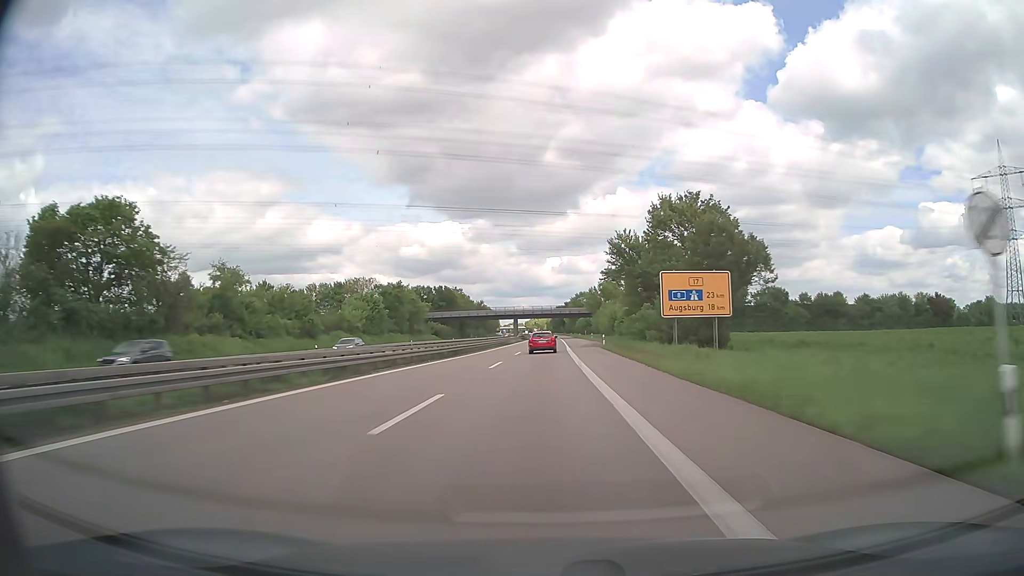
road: trunk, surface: asphalt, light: Day
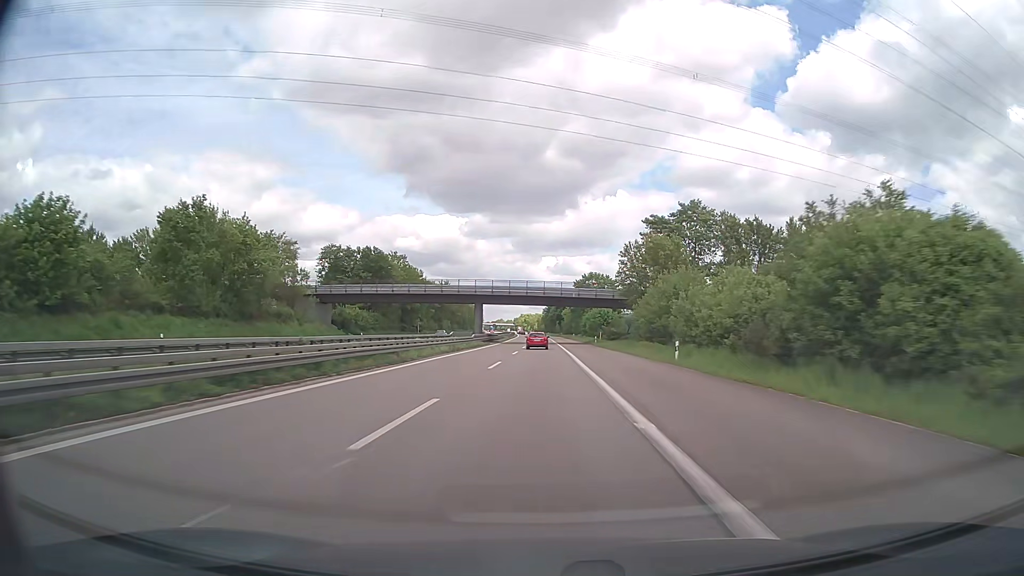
(+1.2, +73.4) m; +1°
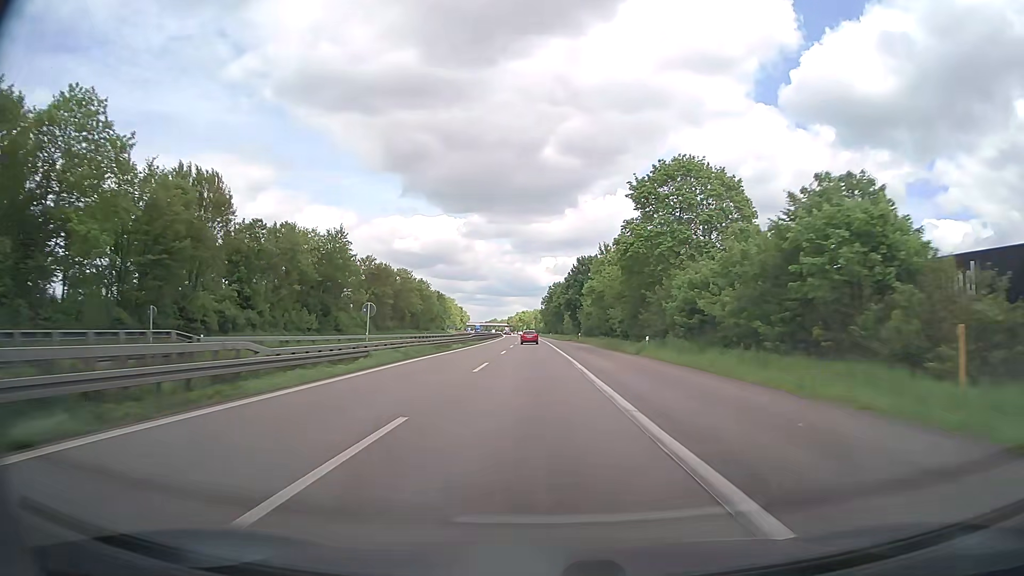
(+0.2, +93.3) m; +1°
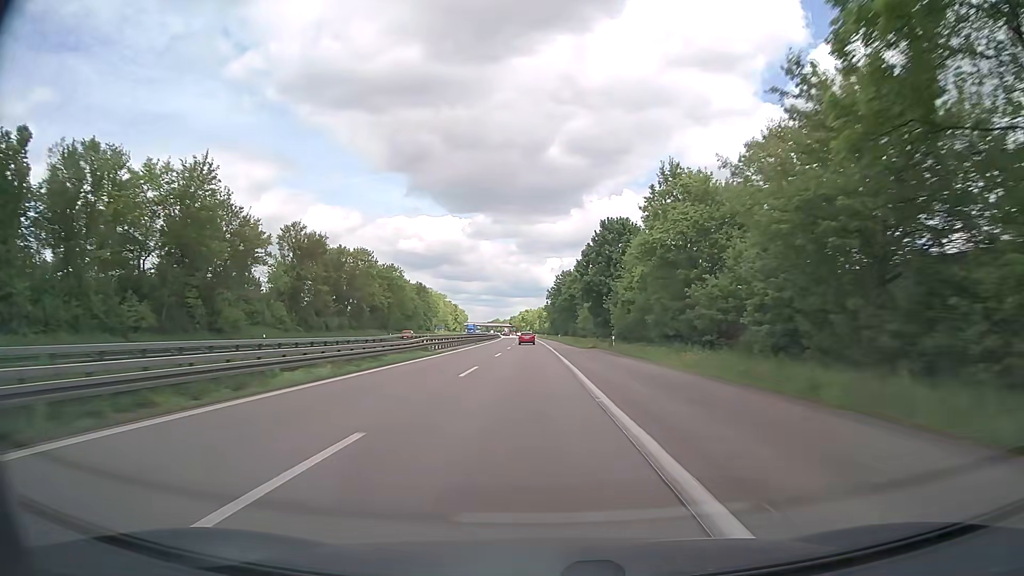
(-0.7, +37.6) m; -1°
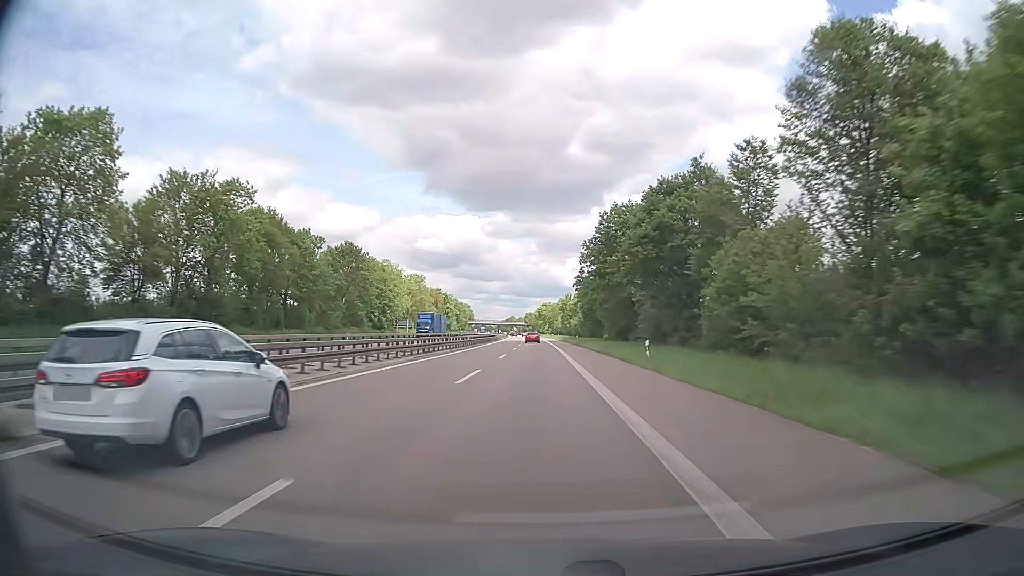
(-1.1, +75.2) m; -2°
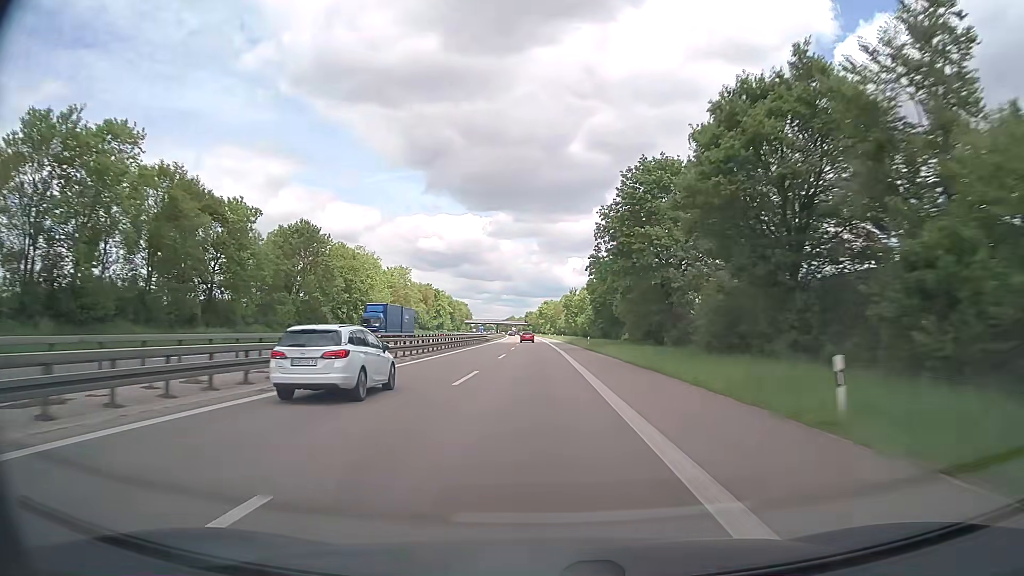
(-0.1, +18.7) m; 0°
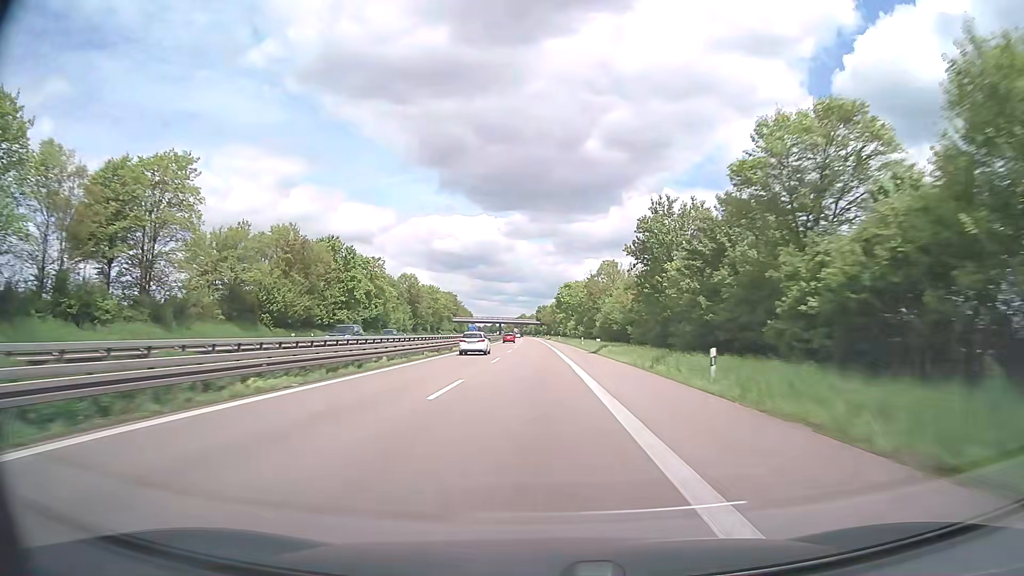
(-0.6, +93.6) m; -1°
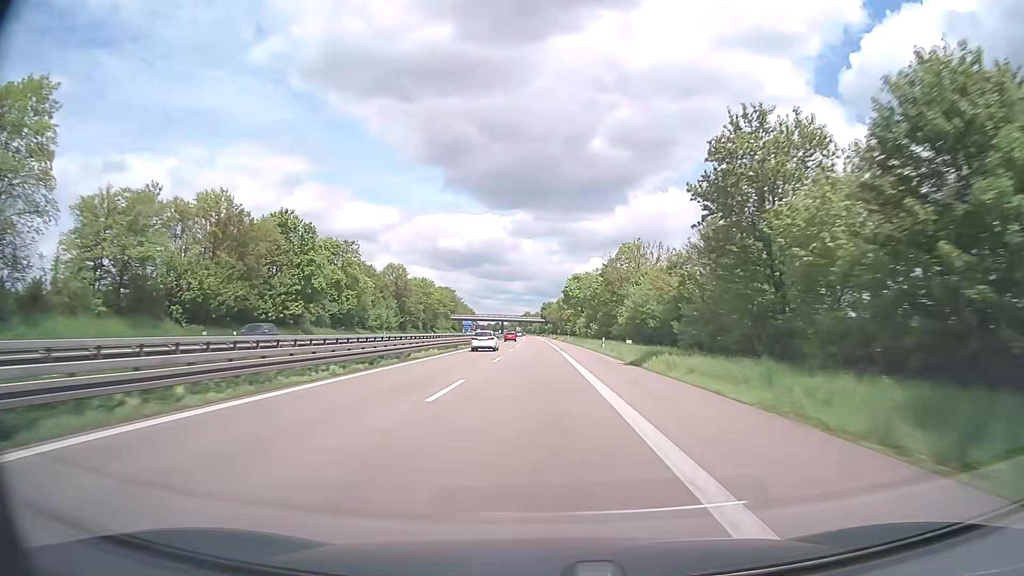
(-0.1, +18.7) m; 0°
(0, +10) (0, +20) (0, +30) (0, +40) (0, +50) (0, +60) (-1, +70) (-1, +80) (-1, +90) (-1, +100) m
